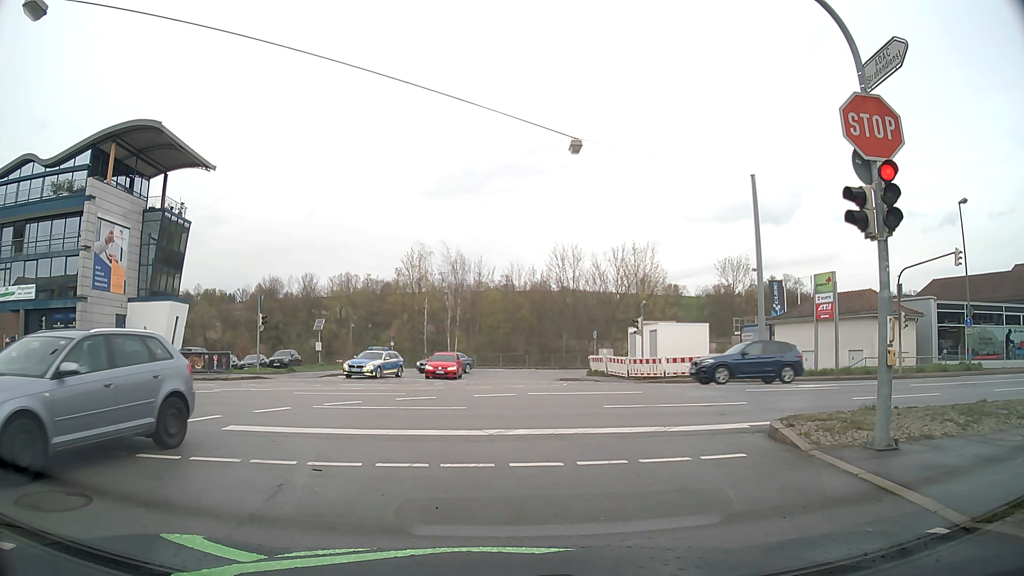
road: tertiary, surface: asphalt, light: Day
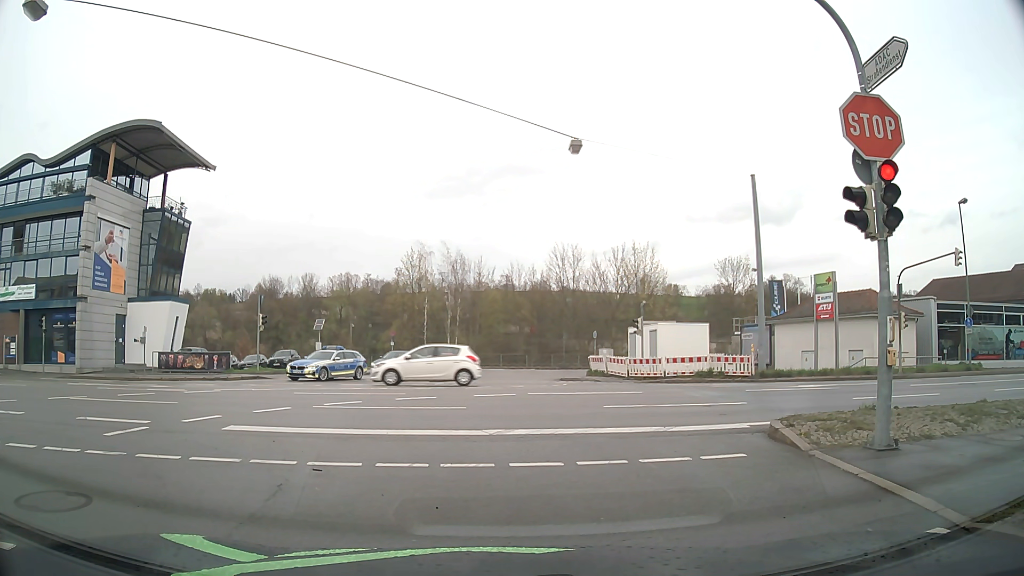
(0.0, 0.0) m; 0°
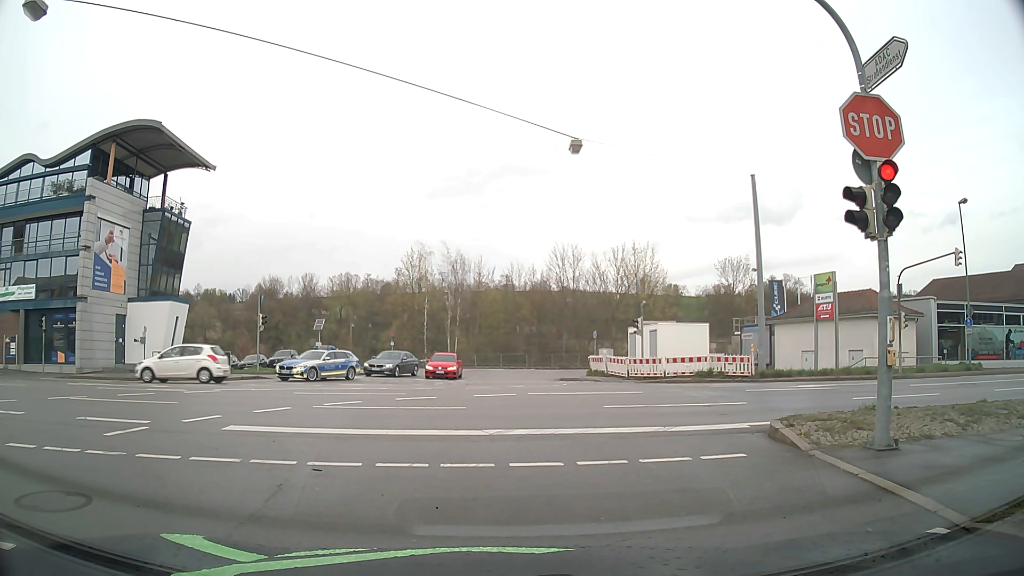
(0.0, 0.0) m; 0°
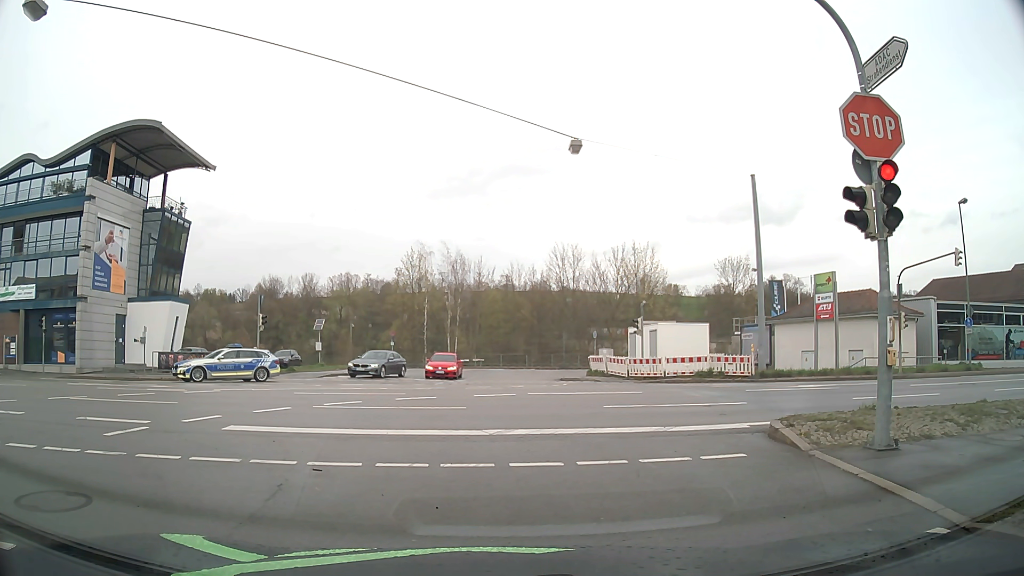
(0.0, 0.0) m; 0°
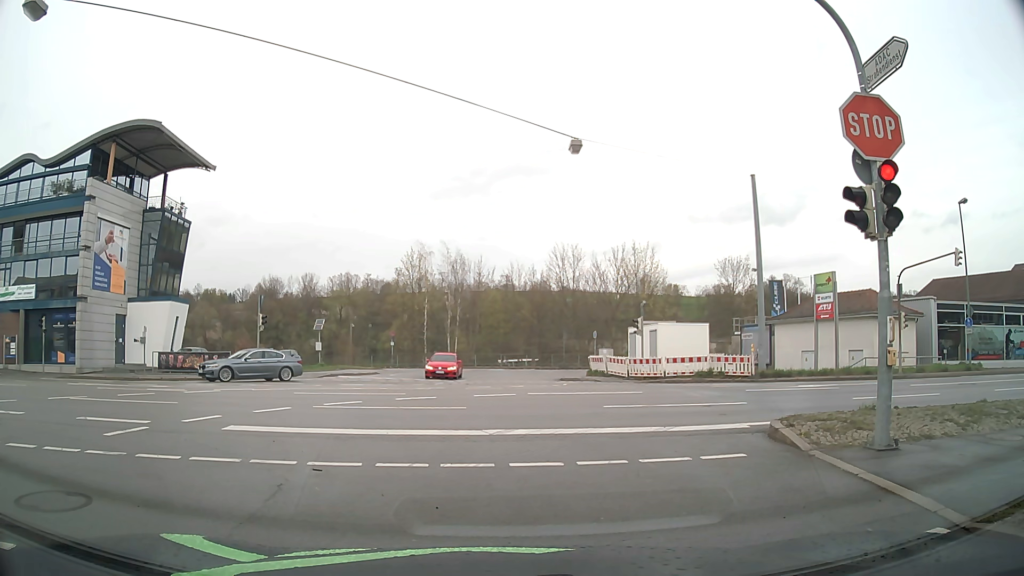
(0.0, 0.0) m; 0°
(-1, +10) (-3, +20) (-11, +25) (-21, +25) (-31, +25) (-41, +24) (-51, +23) (-61, +23) (-71, +22) (-81, +22) m
